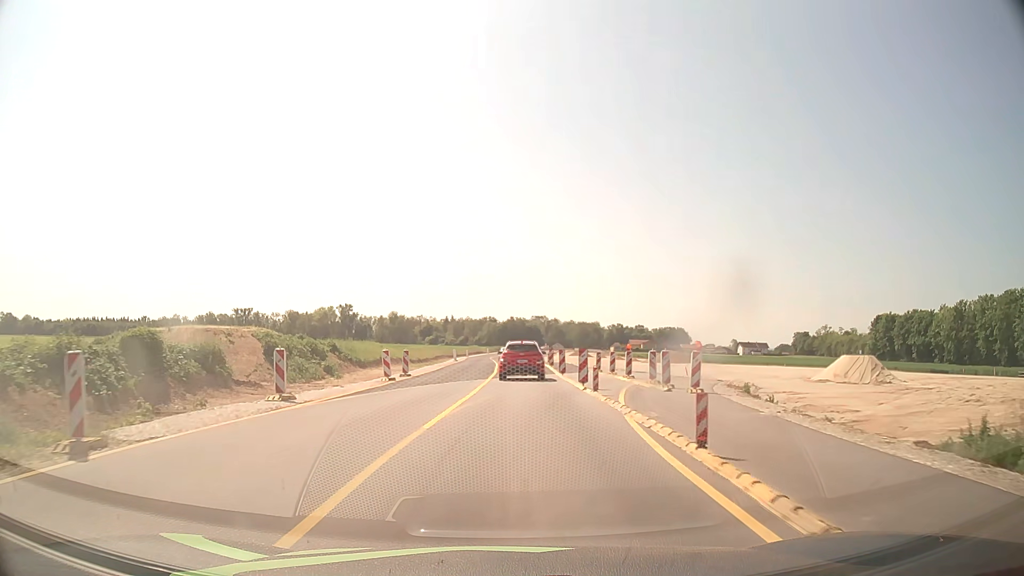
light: Day
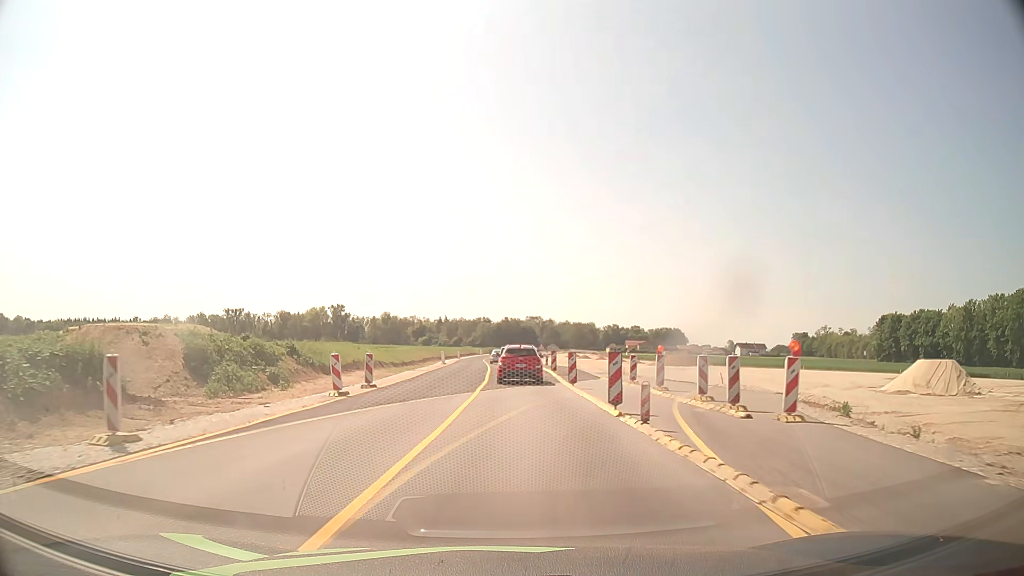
(0.0, +7.2) m; 0°
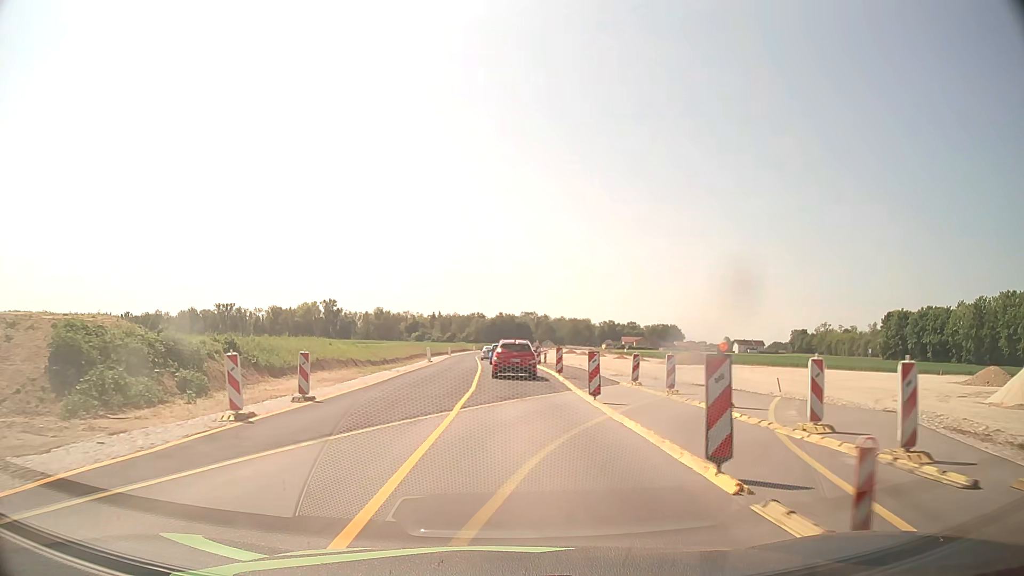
(0.0, +7.2) m; +1°
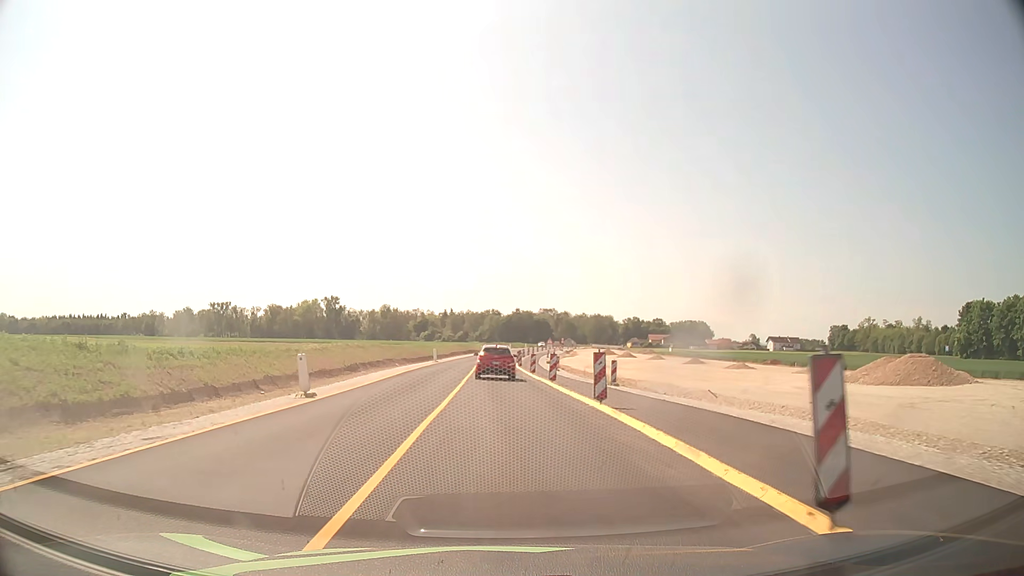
(0.0, +37.2) m; -1°
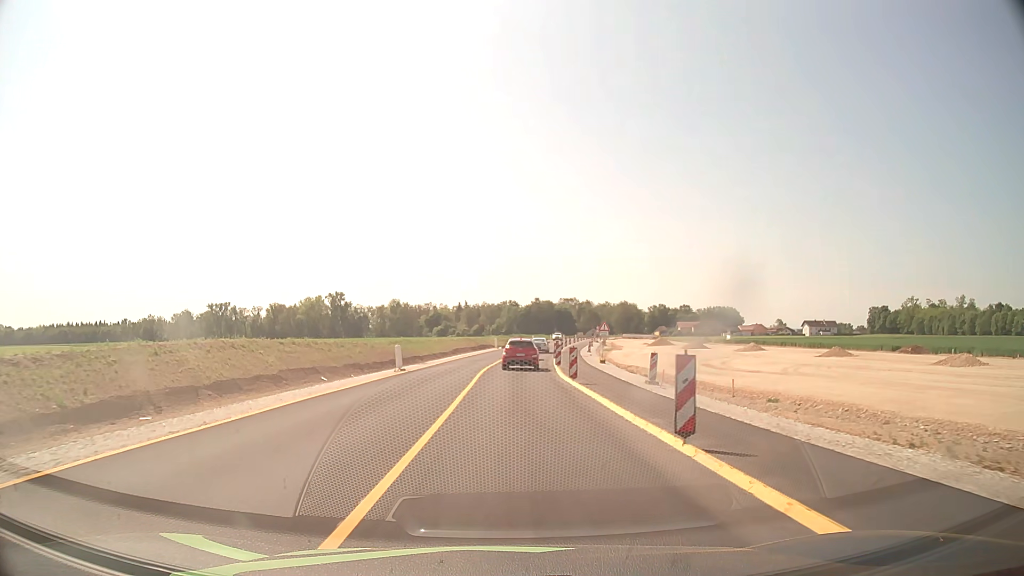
(-0.5, +30.4) m; -1°
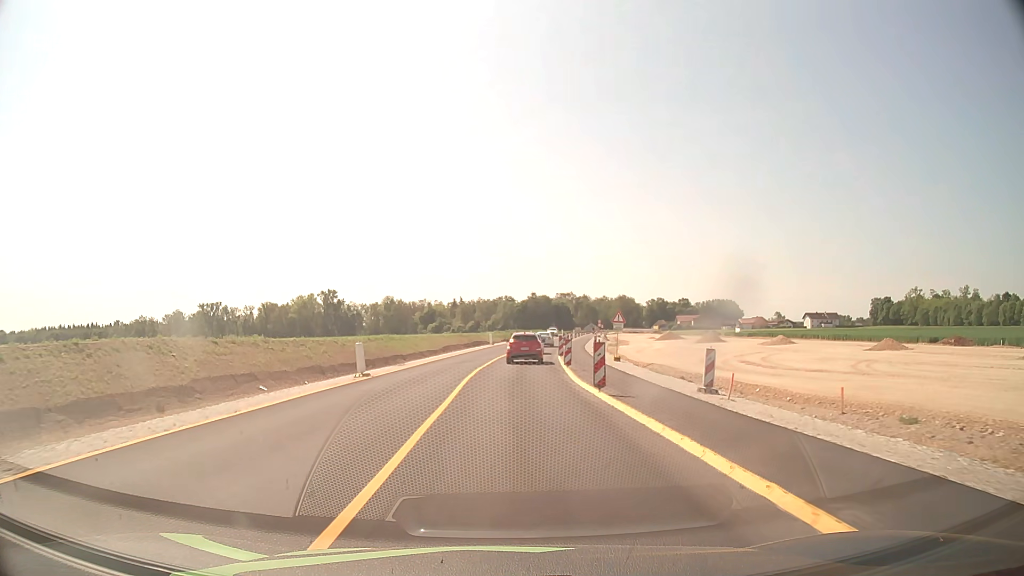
(0.0, +7.7) m; 0°
(0, +10) (0, +20) (+1, +30) (+1, +40) (+2, +50) (+2, +60) (+3, +70) (+5, +80) (+6, +90) (+7, +100) m
